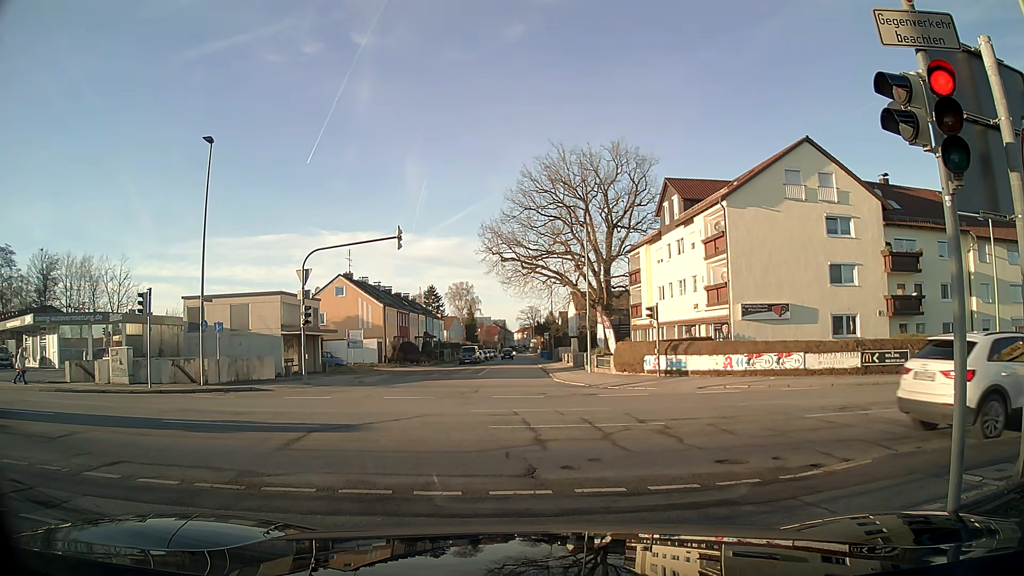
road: tertiary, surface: asphalt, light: Day
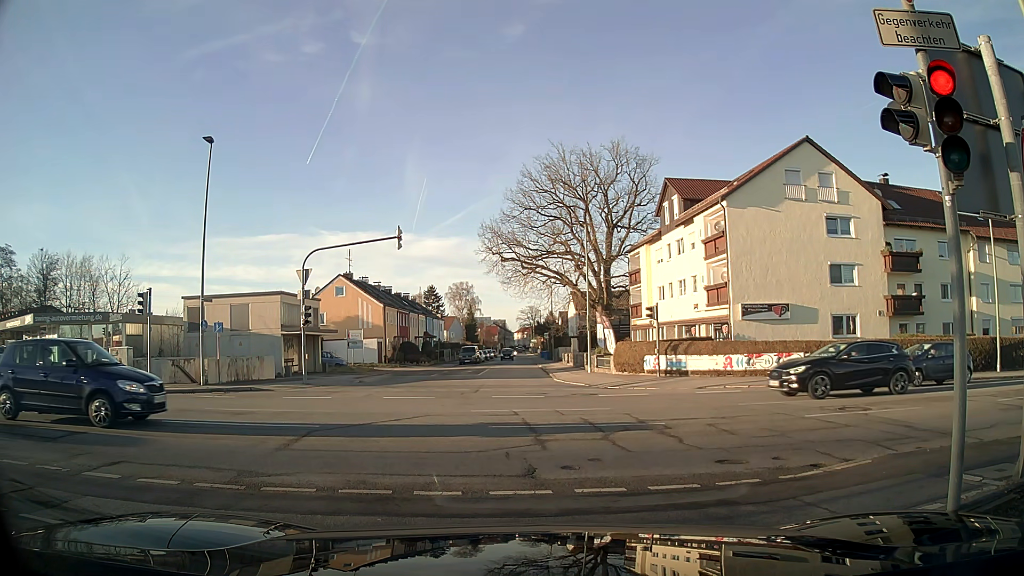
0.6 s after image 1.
(0.0, 0.0) m; 0°
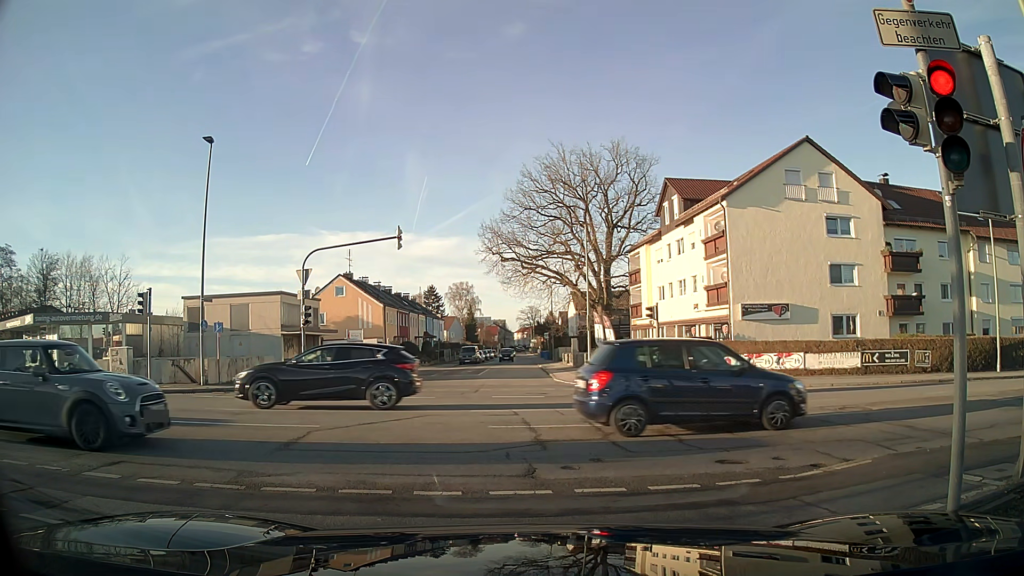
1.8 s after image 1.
(0.0, 0.0) m; 0°
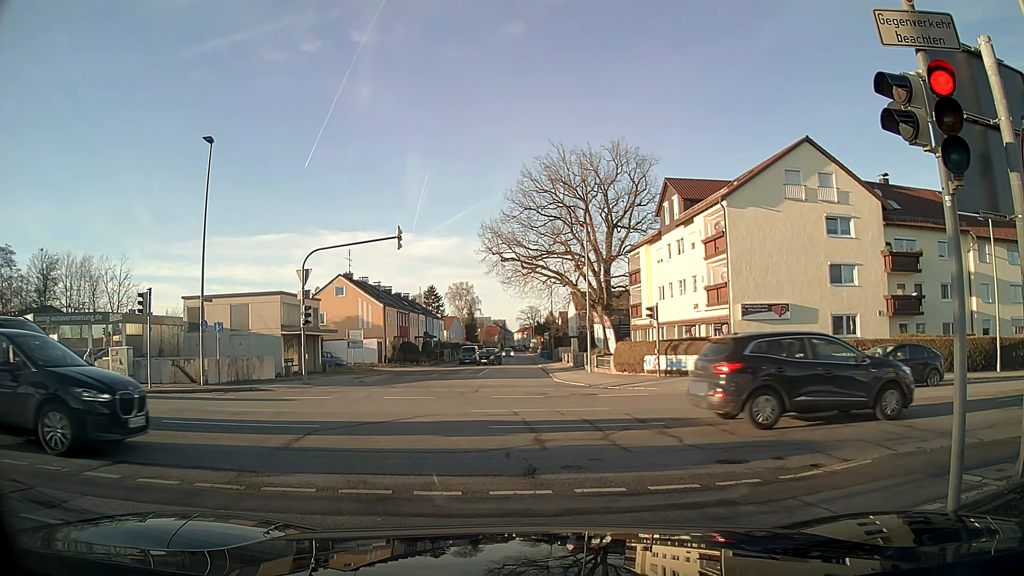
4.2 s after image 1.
(0.0, 0.0) m; 0°
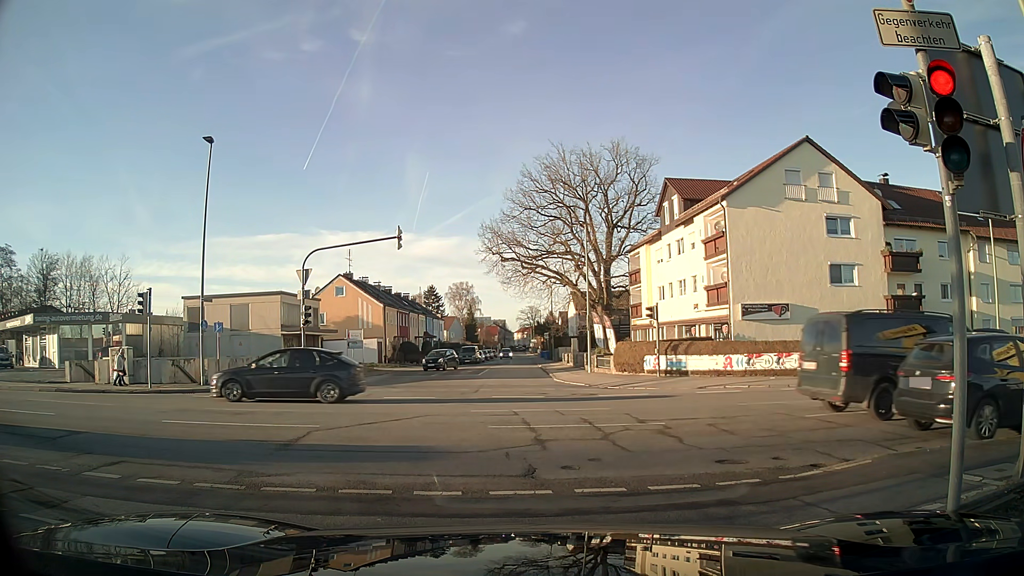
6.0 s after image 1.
(0.0, 0.0) m; 0°
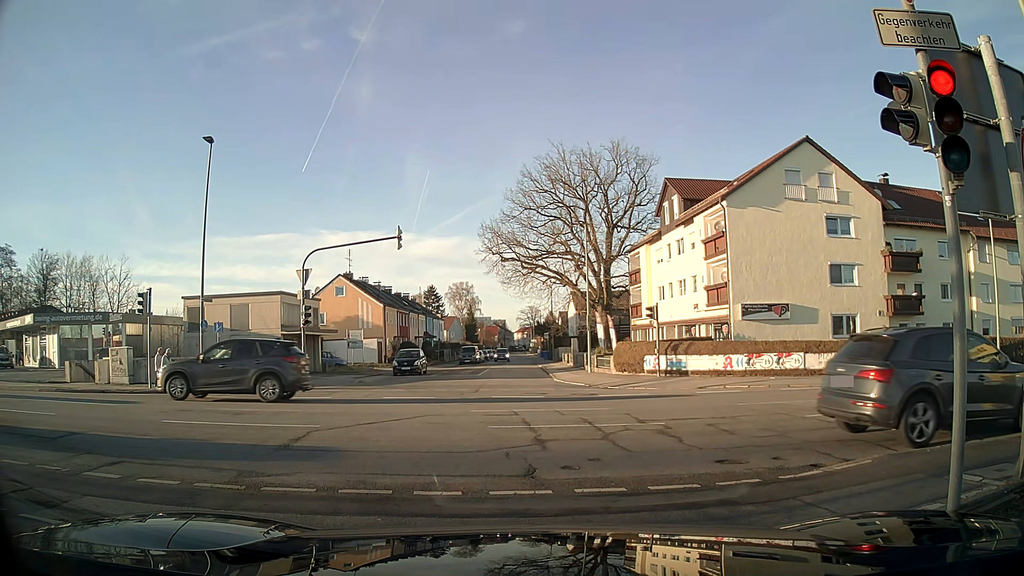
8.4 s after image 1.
(0.0, 0.0) m; 0°
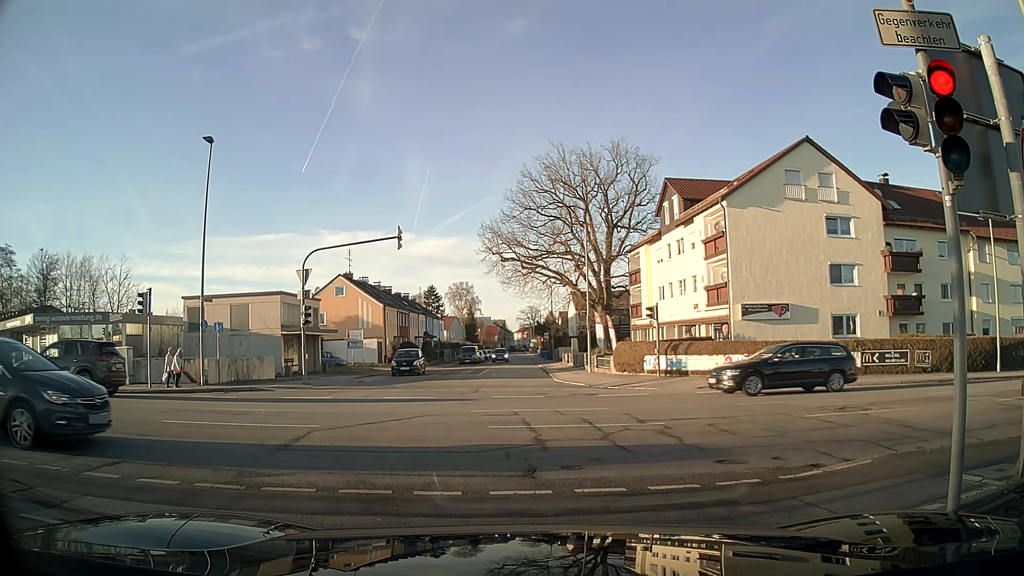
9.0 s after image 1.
(0.0, 0.0) m; 0°
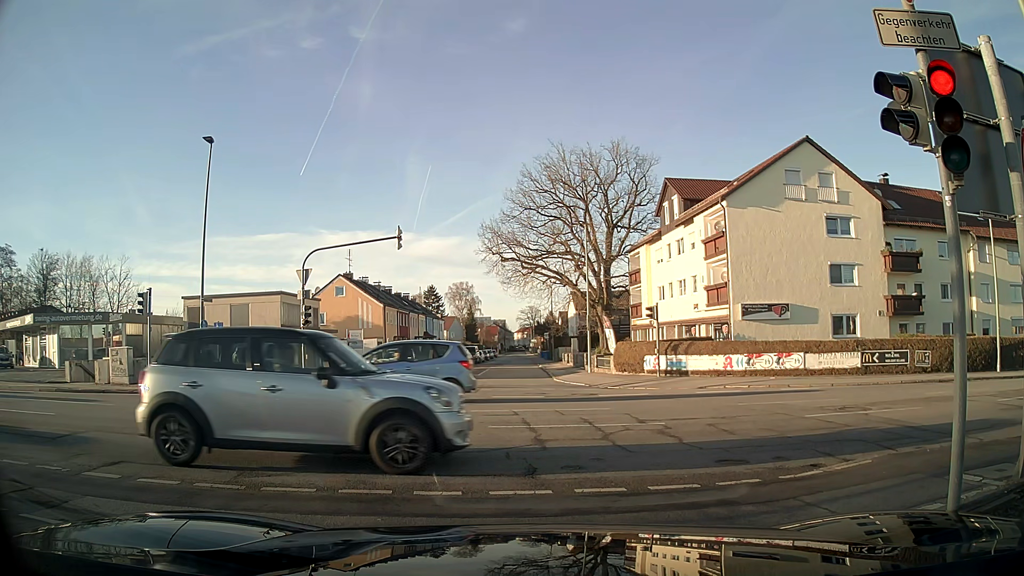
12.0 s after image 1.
(0.0, 0.0) m; 0°
